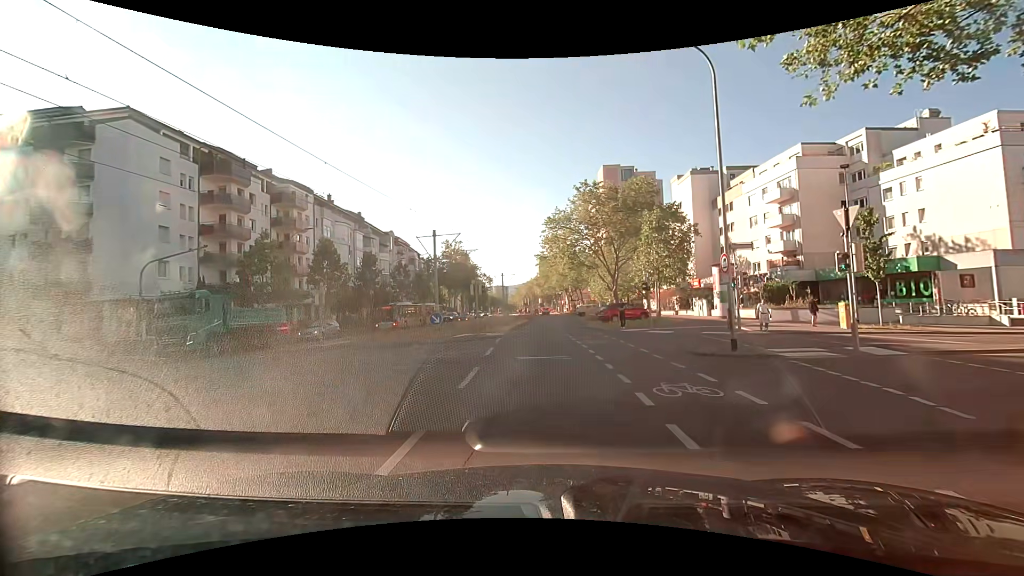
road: tertiary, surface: asphalt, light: Day
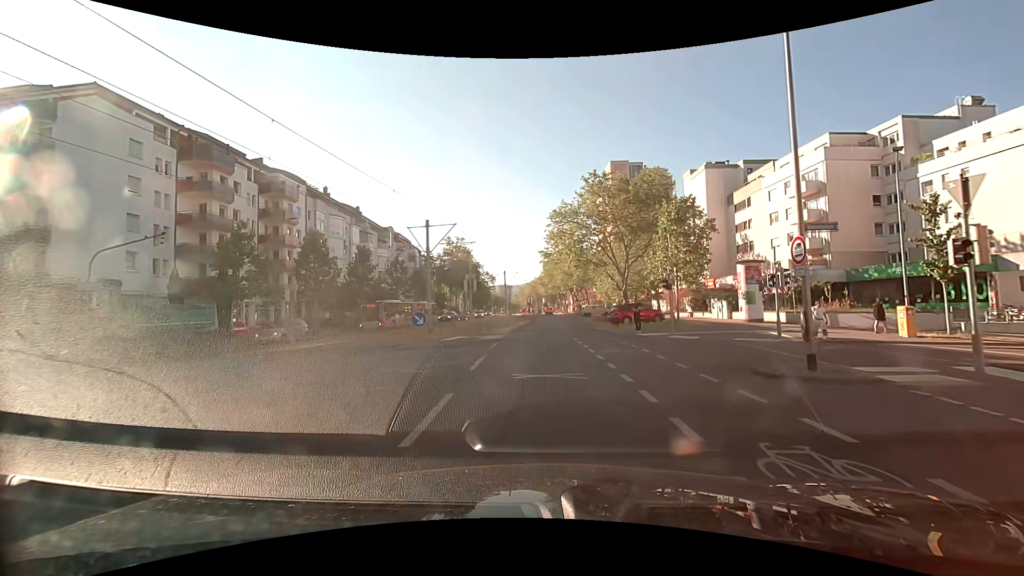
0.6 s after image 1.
(0.0, +3.8) m; 0°
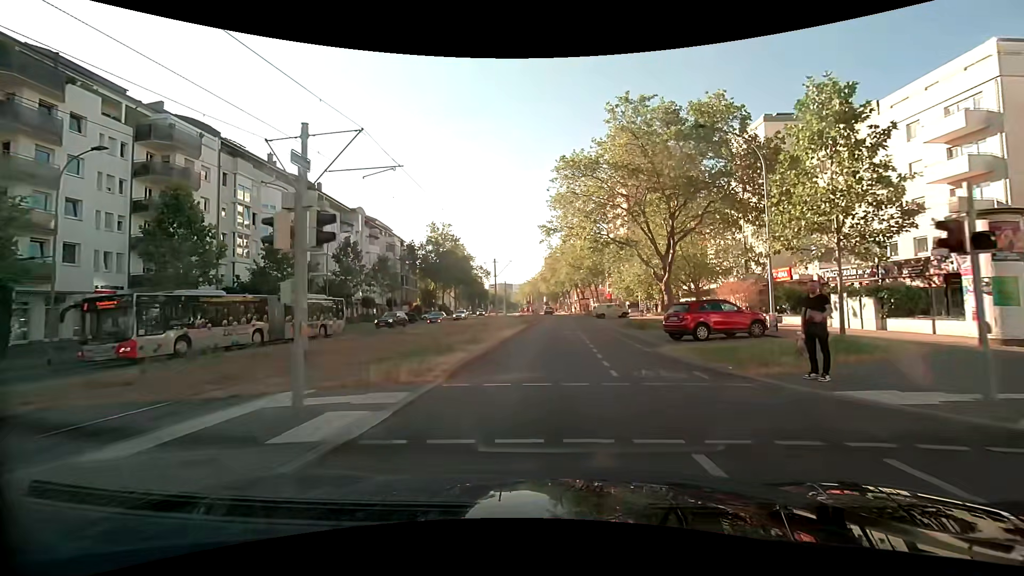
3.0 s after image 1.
(+0.1, +17.5) m; 0°
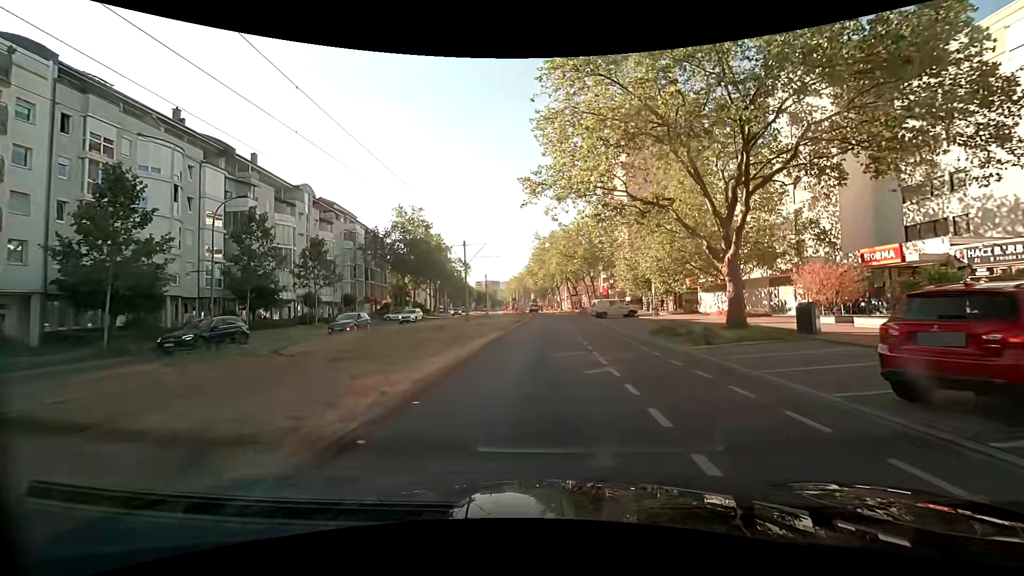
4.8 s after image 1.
(+0.1, +14.2) m; +1°
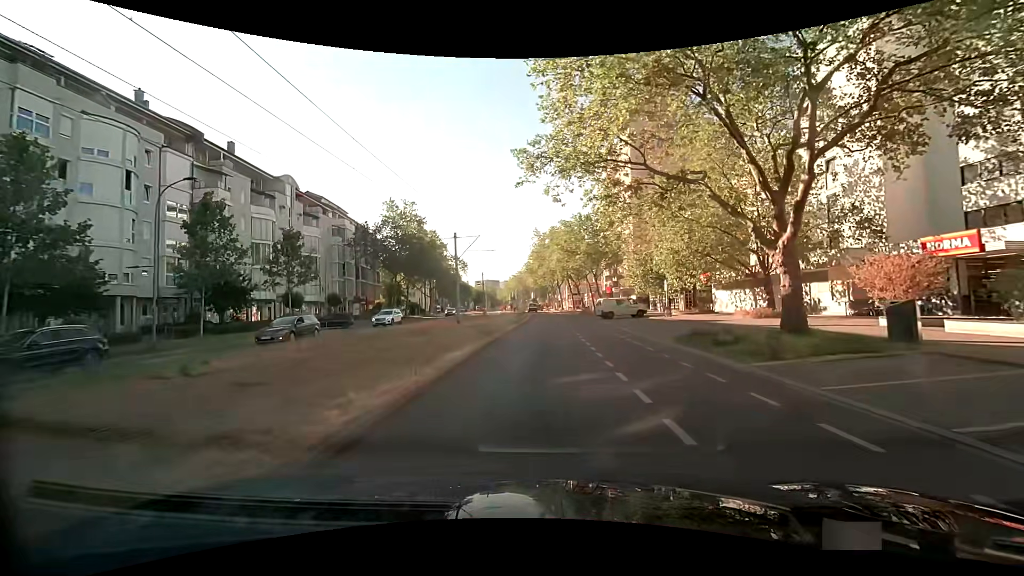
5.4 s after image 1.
(0.0, +4.7) m; 0°
